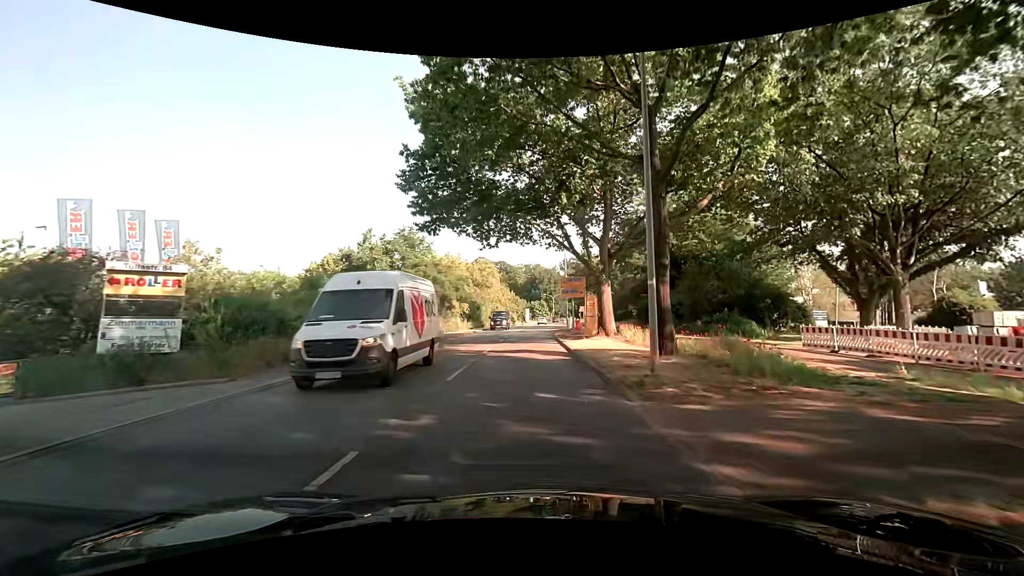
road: tertiary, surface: asphalt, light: Day
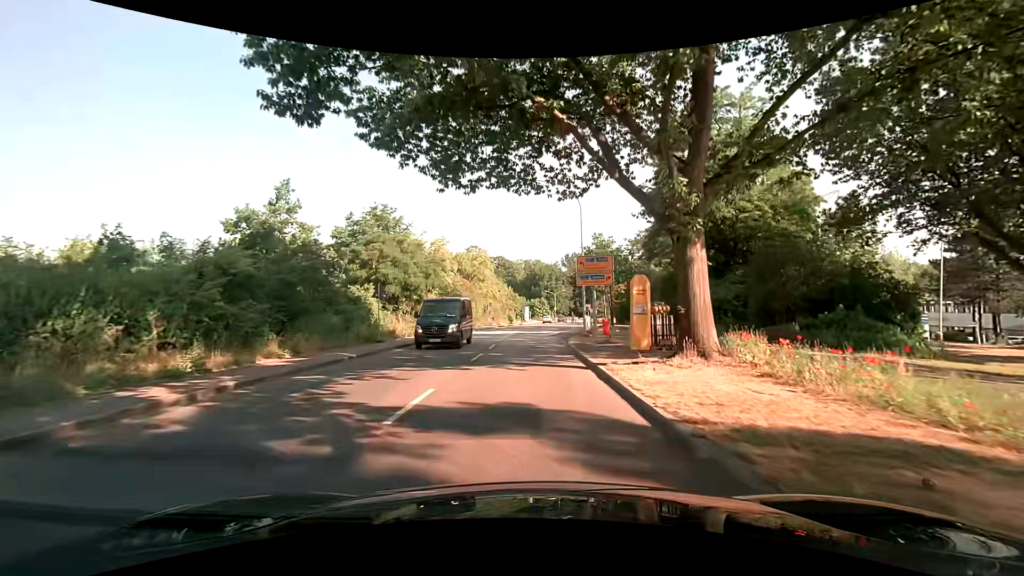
(+0.3, +14.0) m; +1°
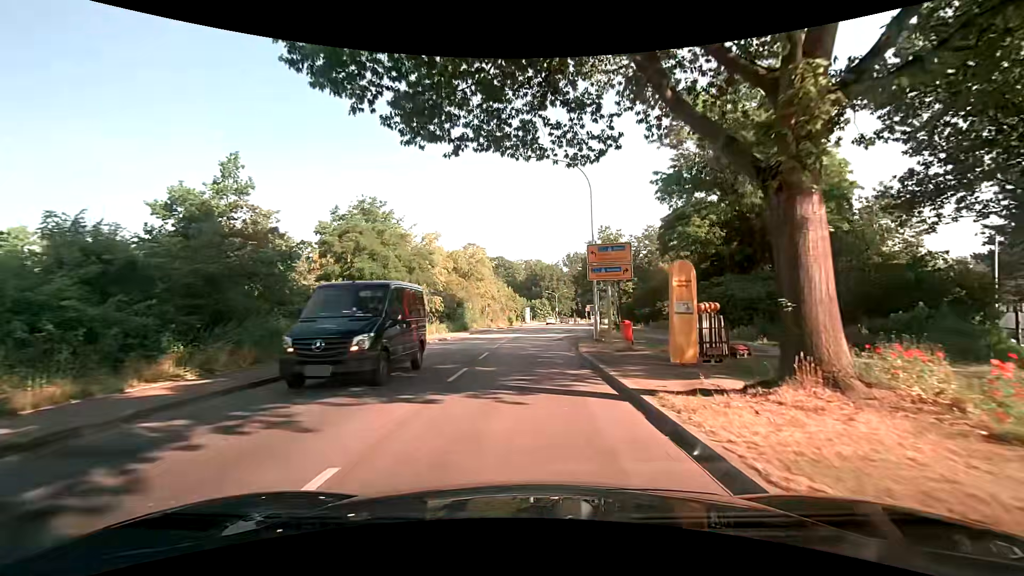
(0.0, +4.8) m; 0°
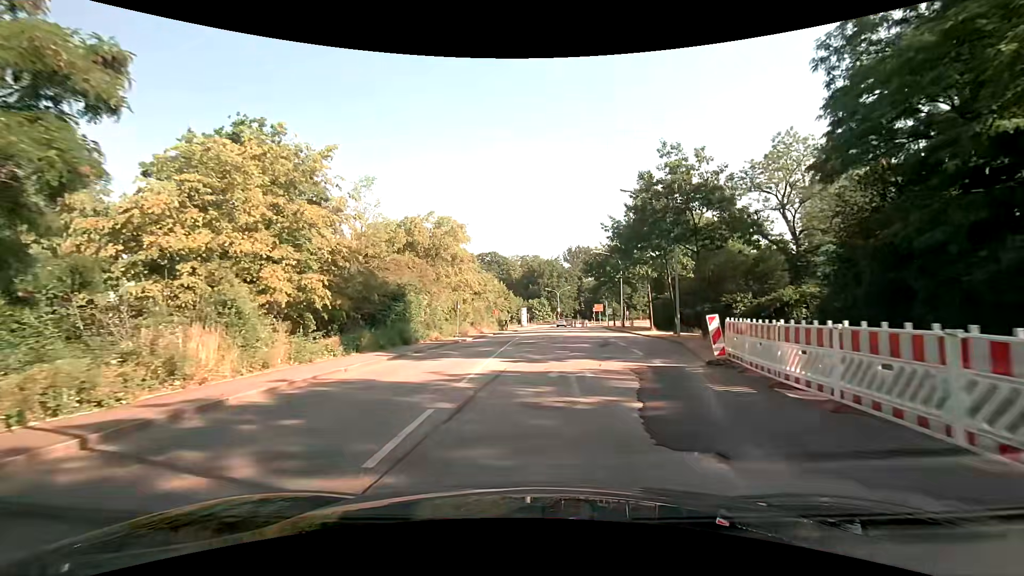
(+0.1, +23.9) m; +1°
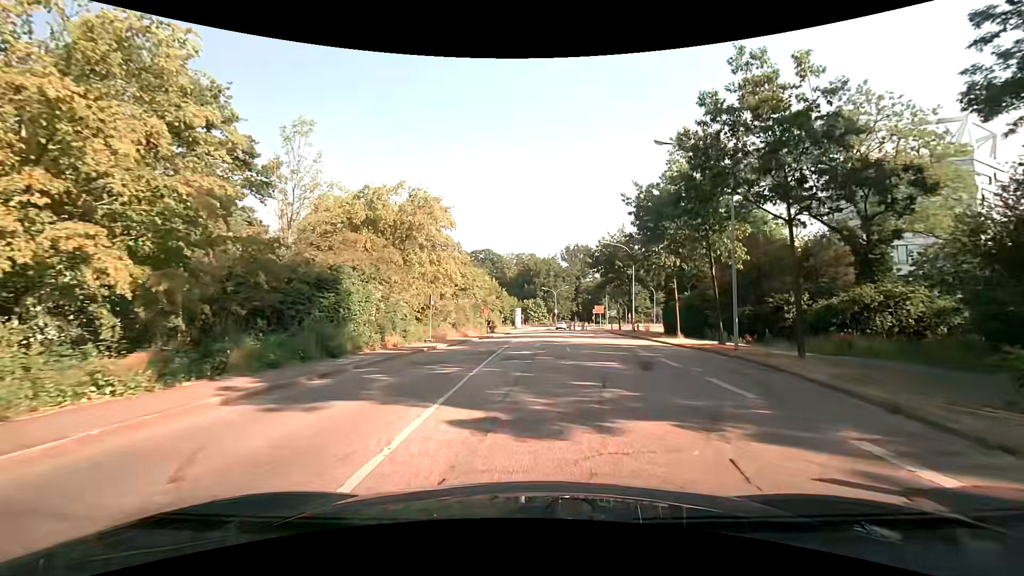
(-0.1, +9.6) m; 0°
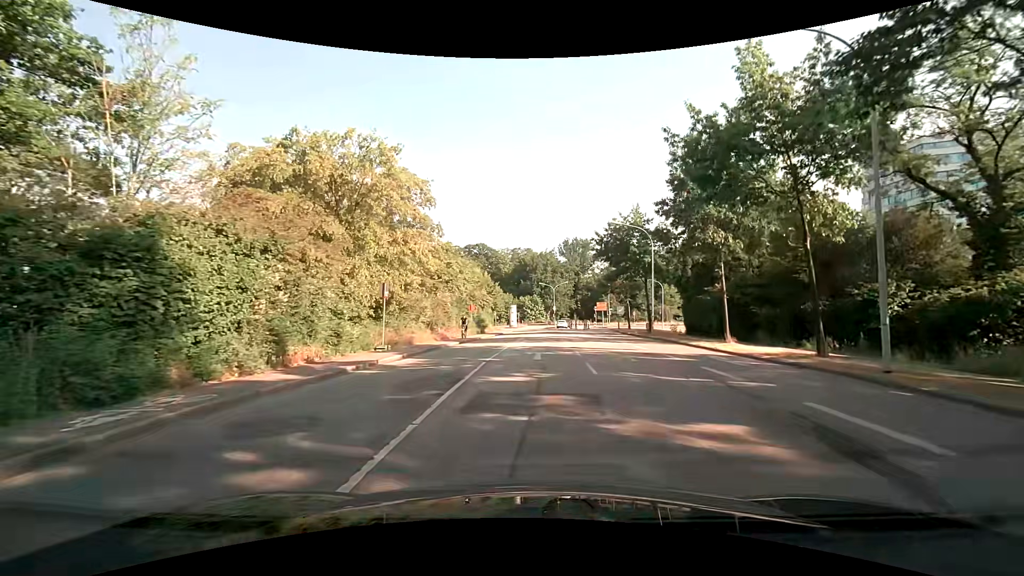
(0.0, +9.5) m; 0°
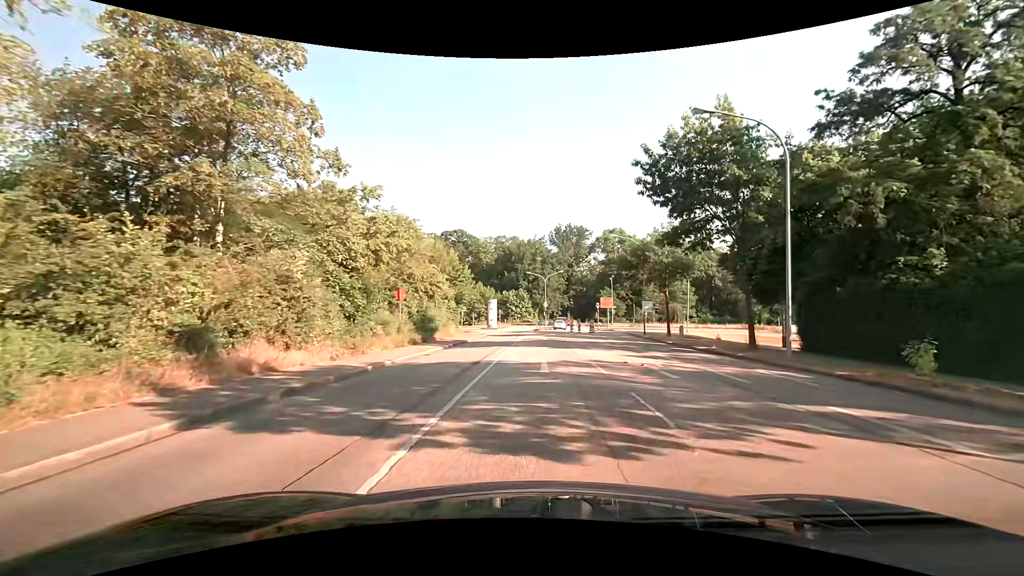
(+0.2, +23.9) m; +2°
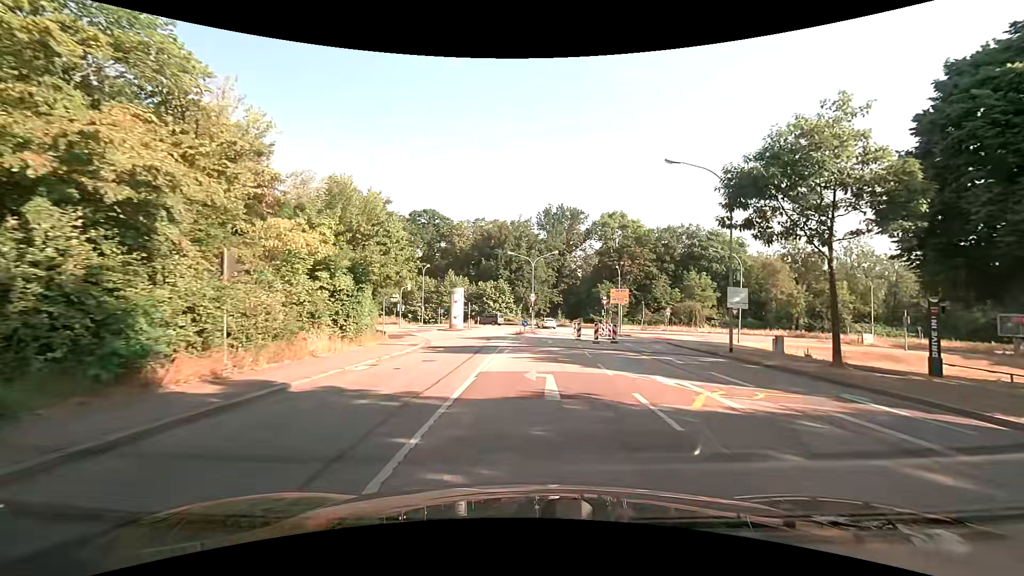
(+0.3, +24.2) m; +1°
